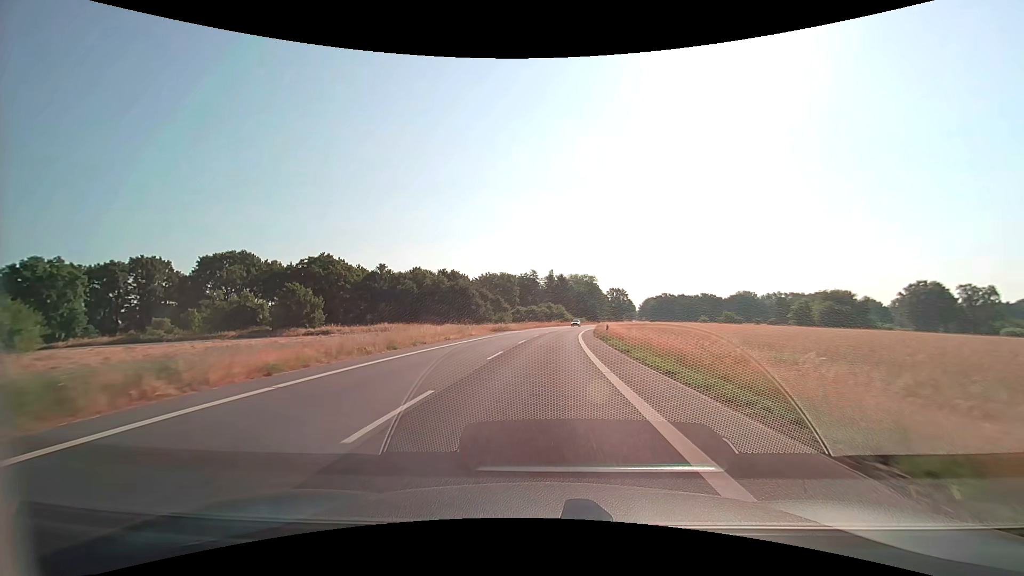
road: secondary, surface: asphalt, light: Day
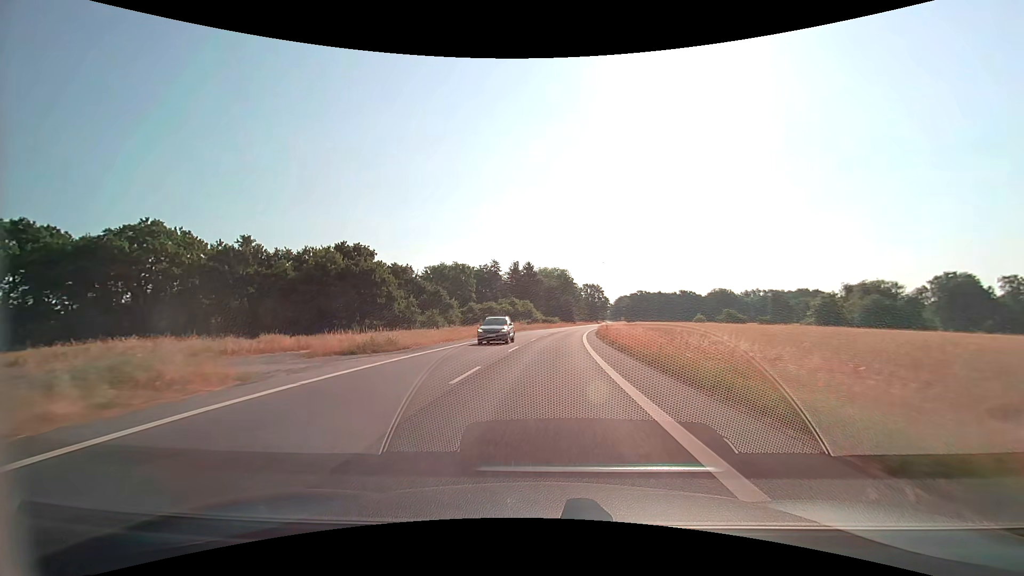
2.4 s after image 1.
(+1.3, +42.2) m; +4°
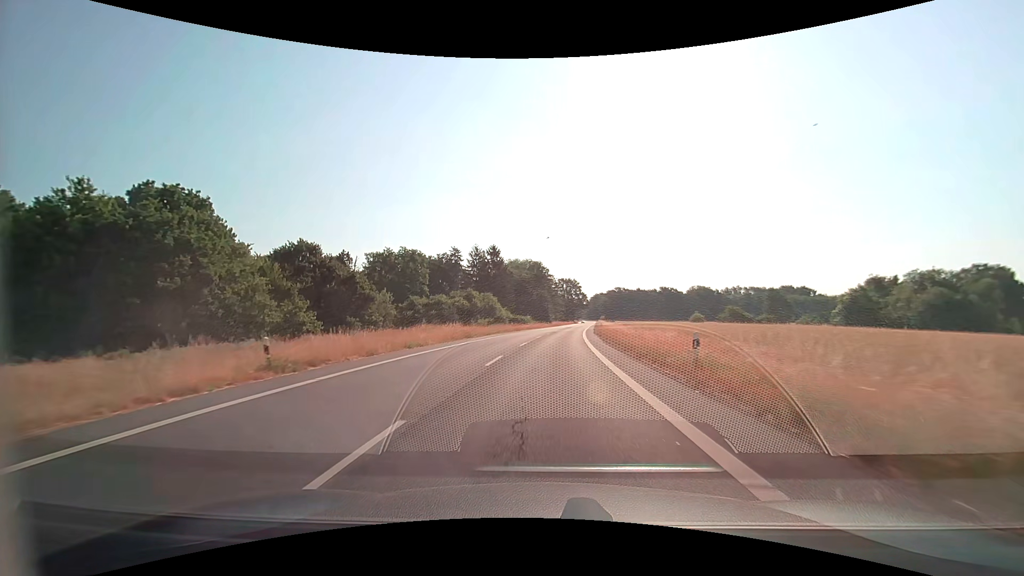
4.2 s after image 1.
(+0.9, +31.7) m; +3°
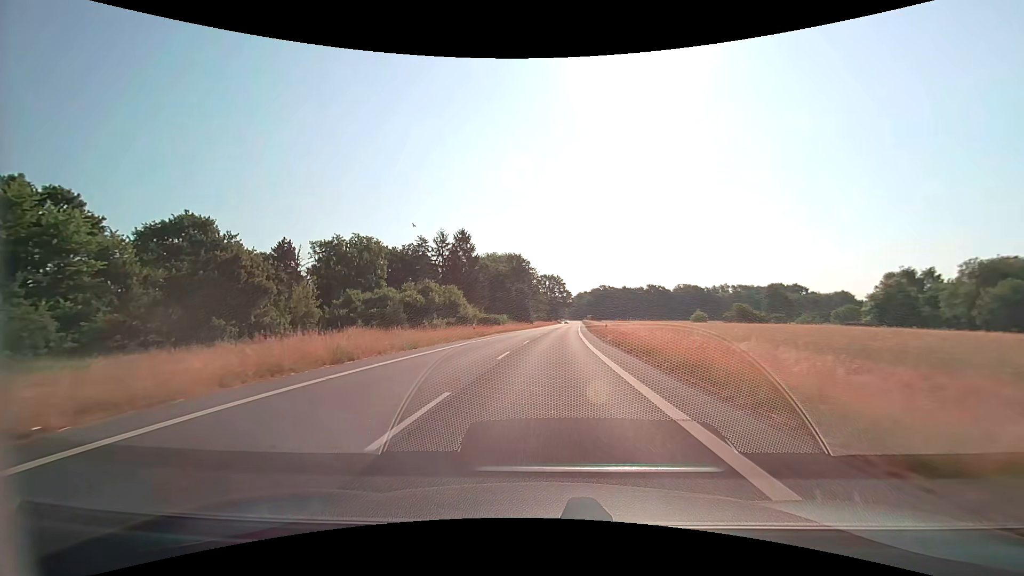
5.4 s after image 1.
(+0.4, +21.1) m; +2°
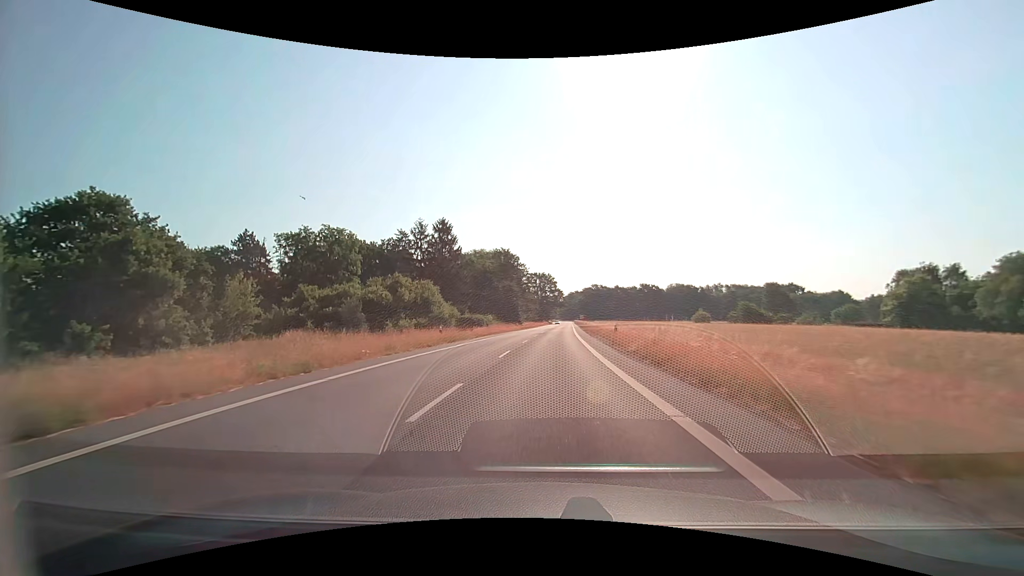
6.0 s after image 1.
(+0.1, +10.6) m; +1°
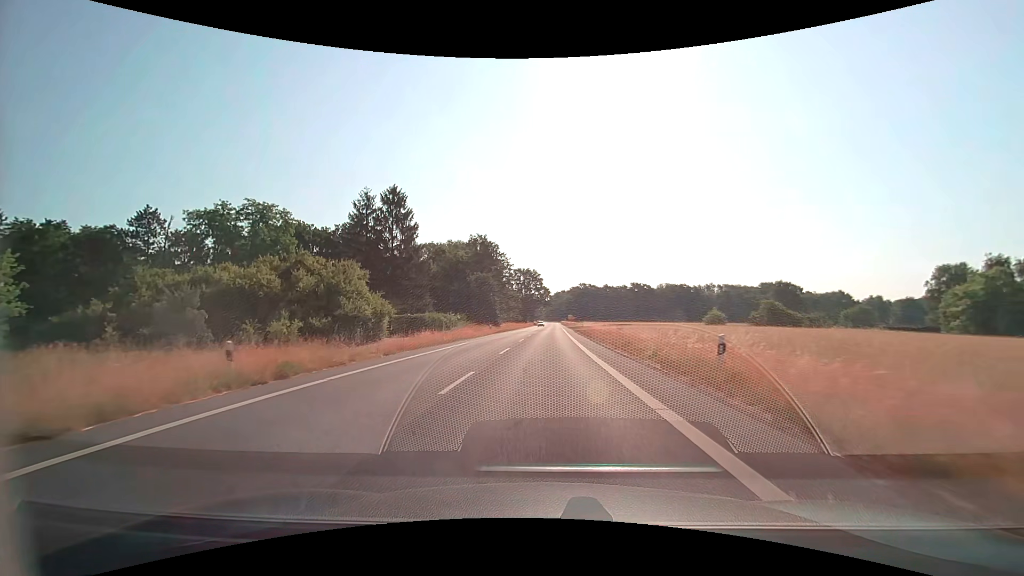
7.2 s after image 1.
(+0.4, +21.2) m; +2°
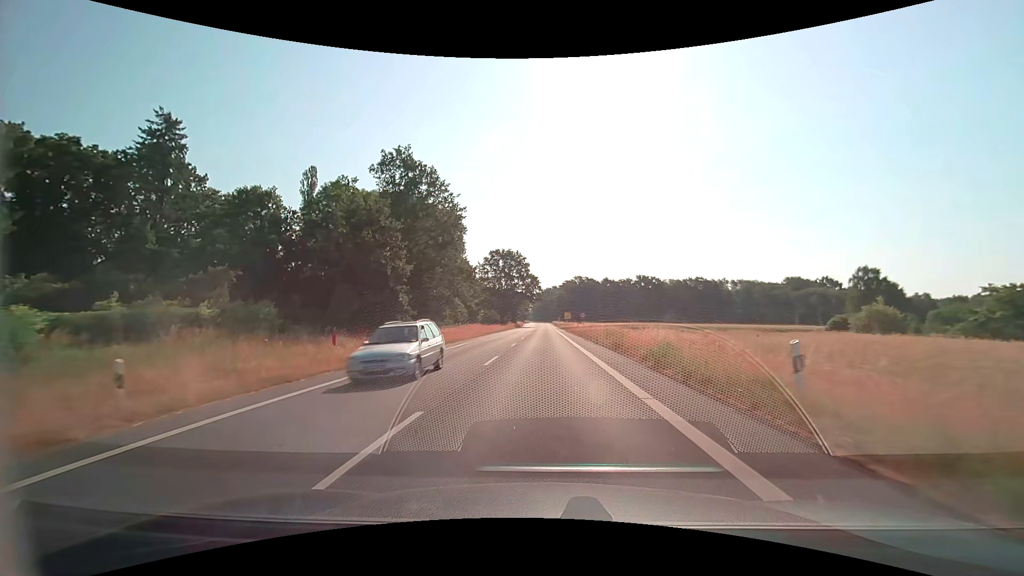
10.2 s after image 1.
(+0.8, +53.0) m; +1°
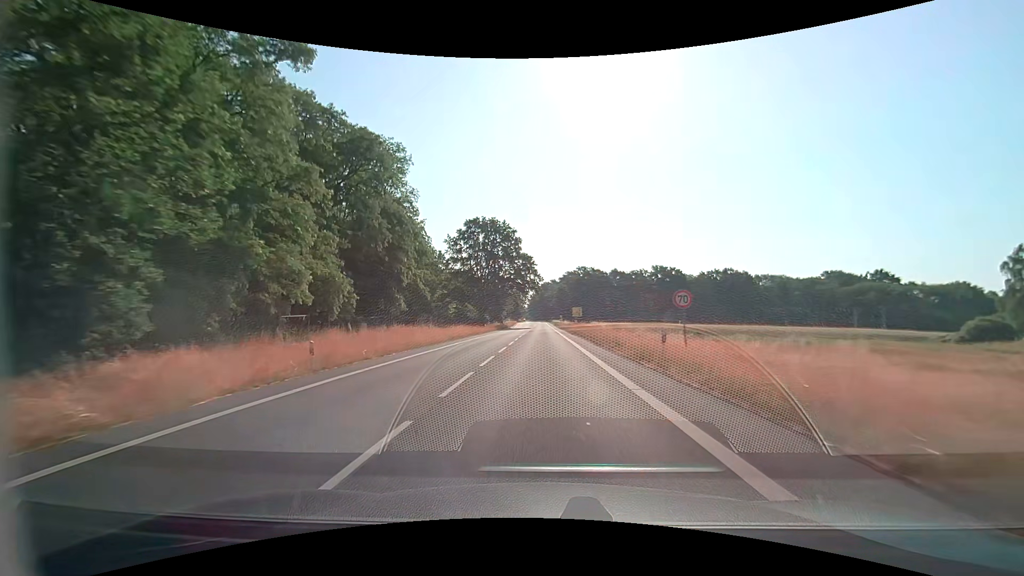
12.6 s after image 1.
(+0.1, +42.2) m; 0°
(0, +10) (0, +20) (0, +30) (0, +40) (0, +50) (0, +60) (0, +70) (0, +80) (0, +90) (0, +100) m
